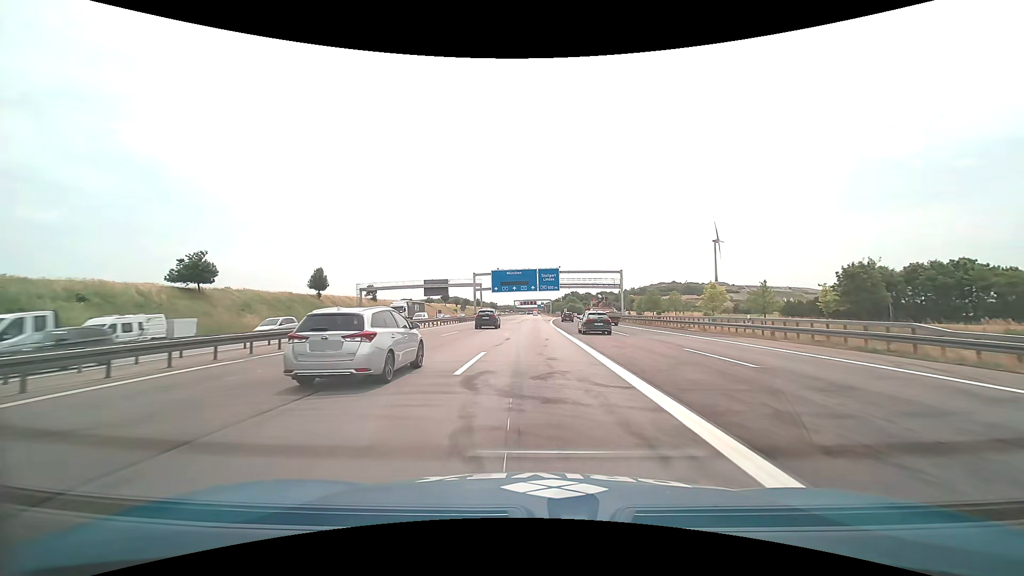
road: motorway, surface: asphalt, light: Day
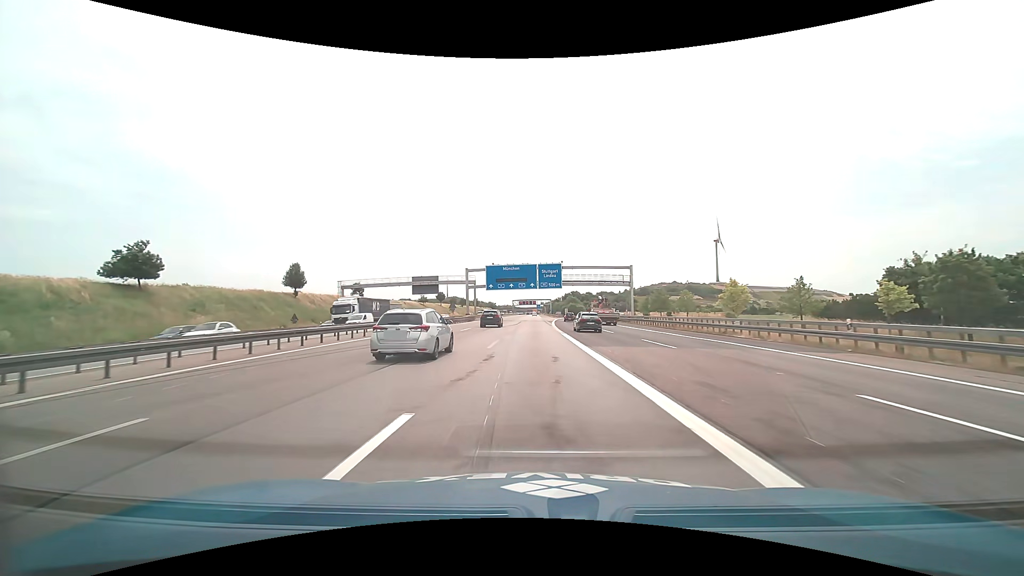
(0.0, +10.1) m; 0°
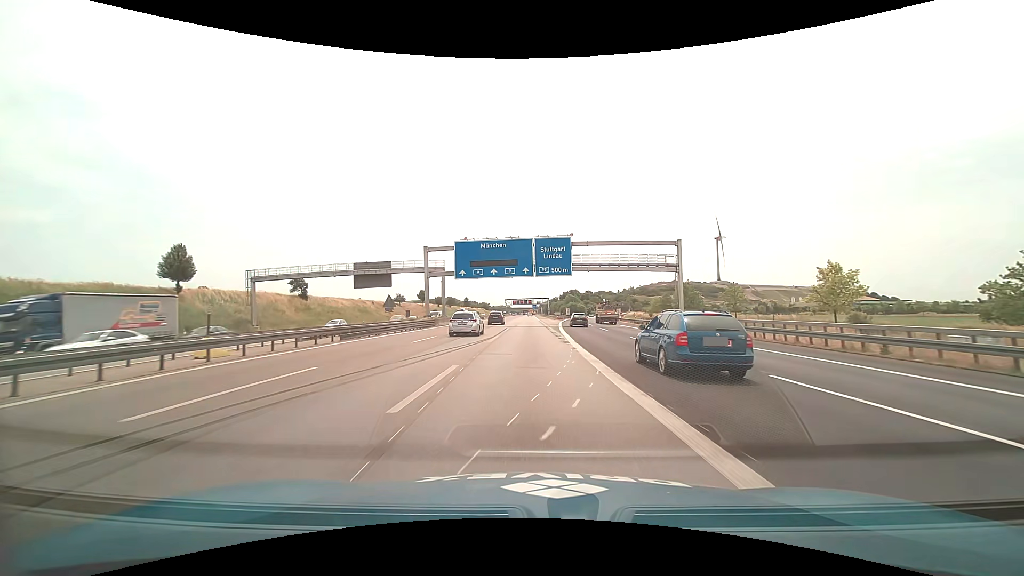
(+0.2, +30.0) m; +1°
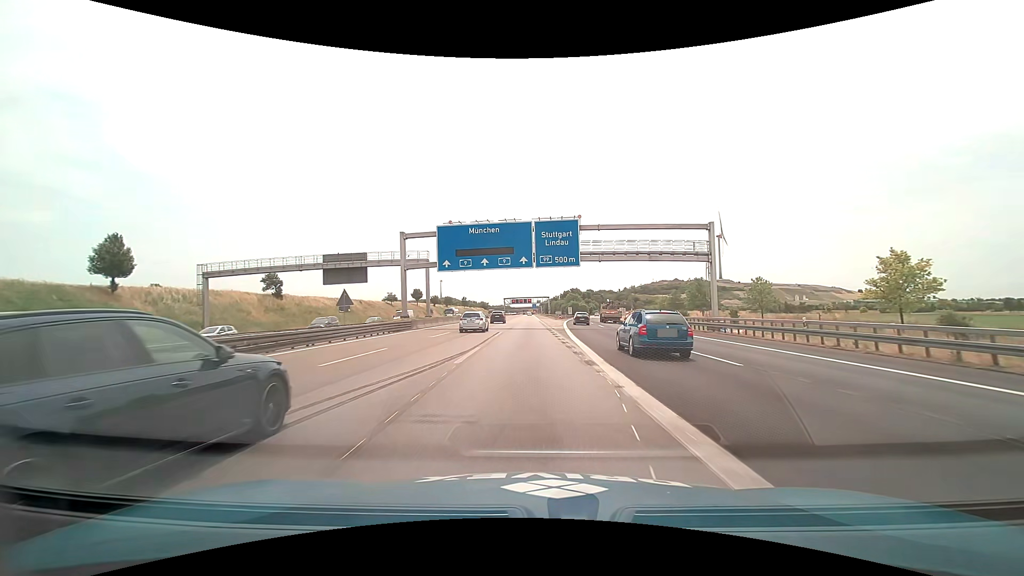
(0.0, +10.0) m; 0°
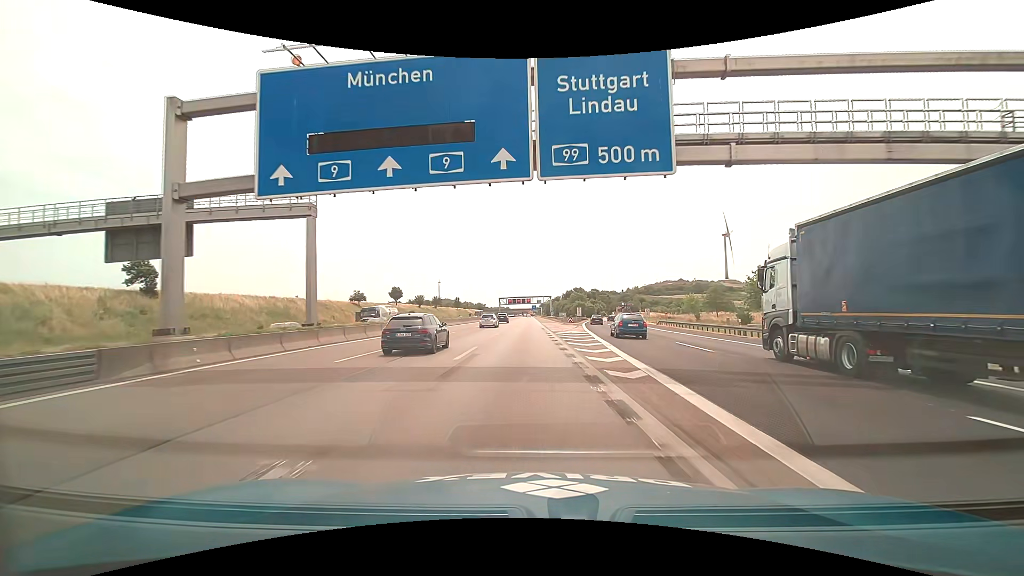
(0.0, +30.2) m; 0°
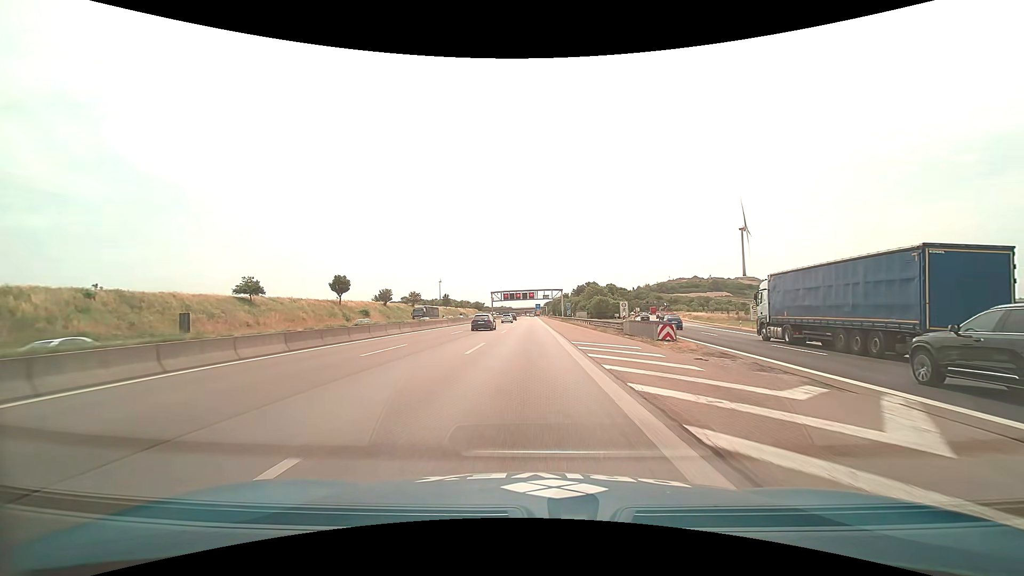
(-0.5, +53.1) m; 0°
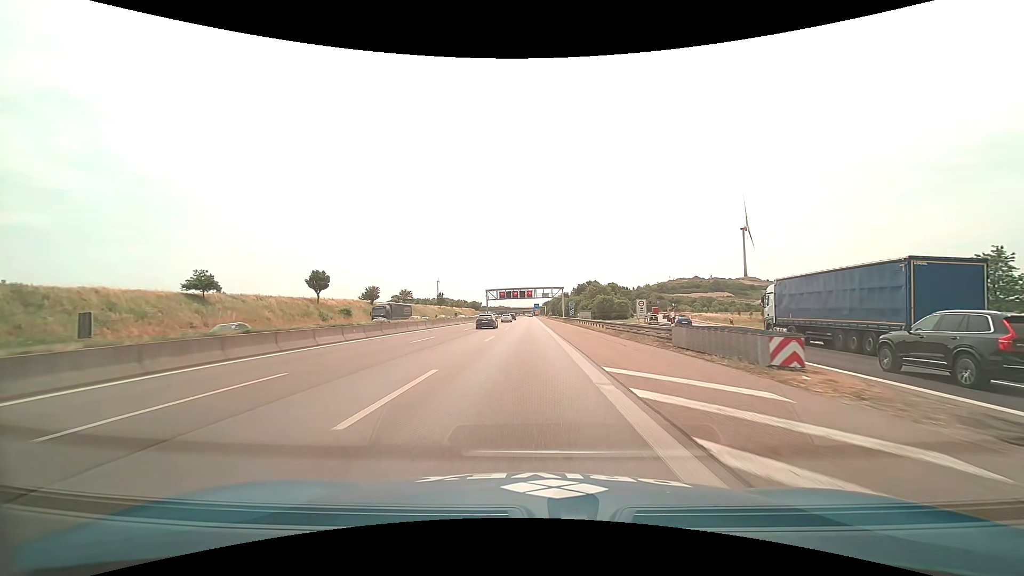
(0.0, +11.2) m; 0°
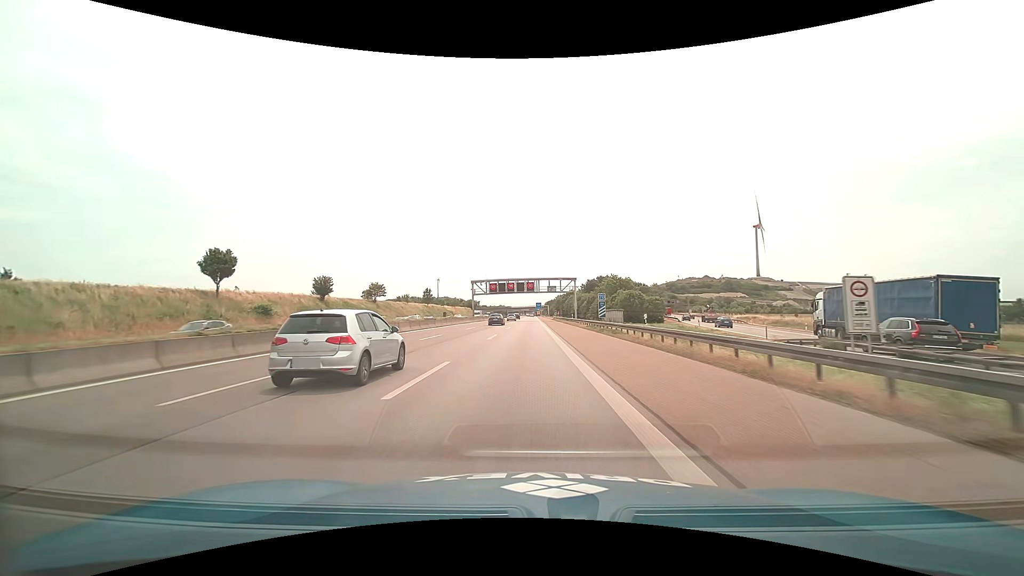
(0.0, +34.8) m; 0°
(0, +10) (0, +20) (0, +30) (0, +40) (0, +50) (0, +60) (0, +70) (0, +80) (0, +90) (-1, +100) m
